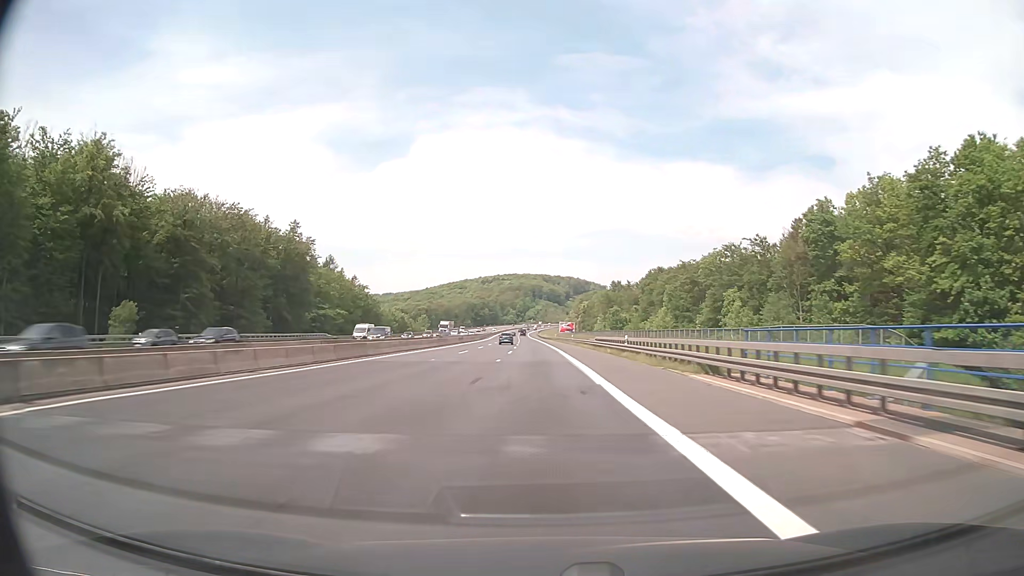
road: motorway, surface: asphalt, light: Day
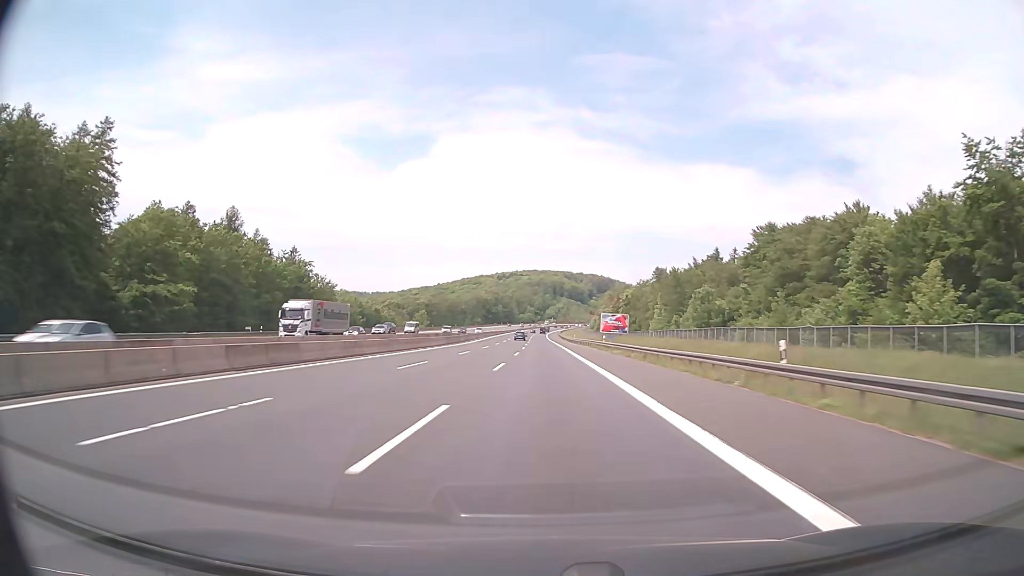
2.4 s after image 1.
(-1.3, +77.8) m; -2°
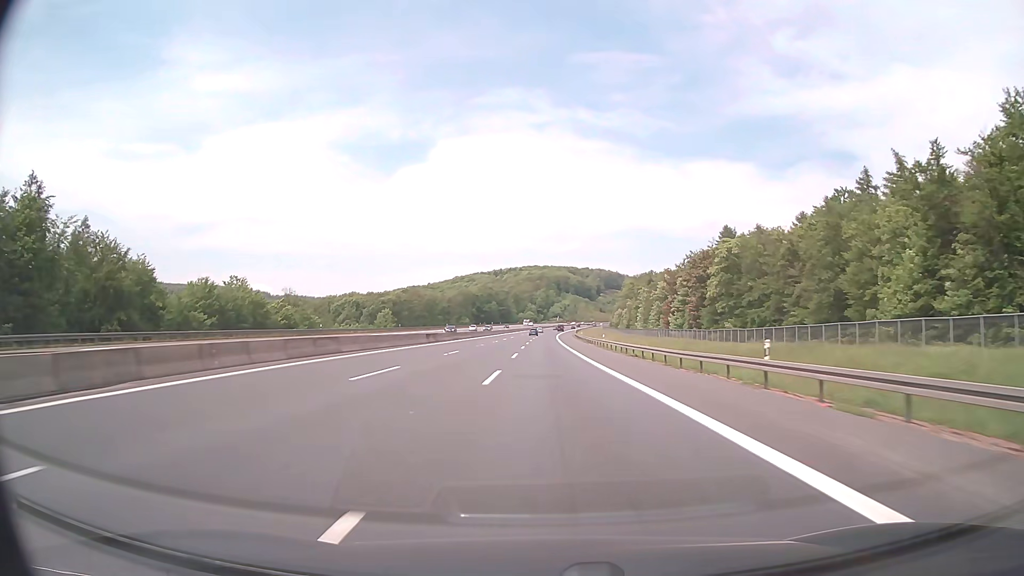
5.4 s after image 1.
(-0.7, +97.4) m; 0°
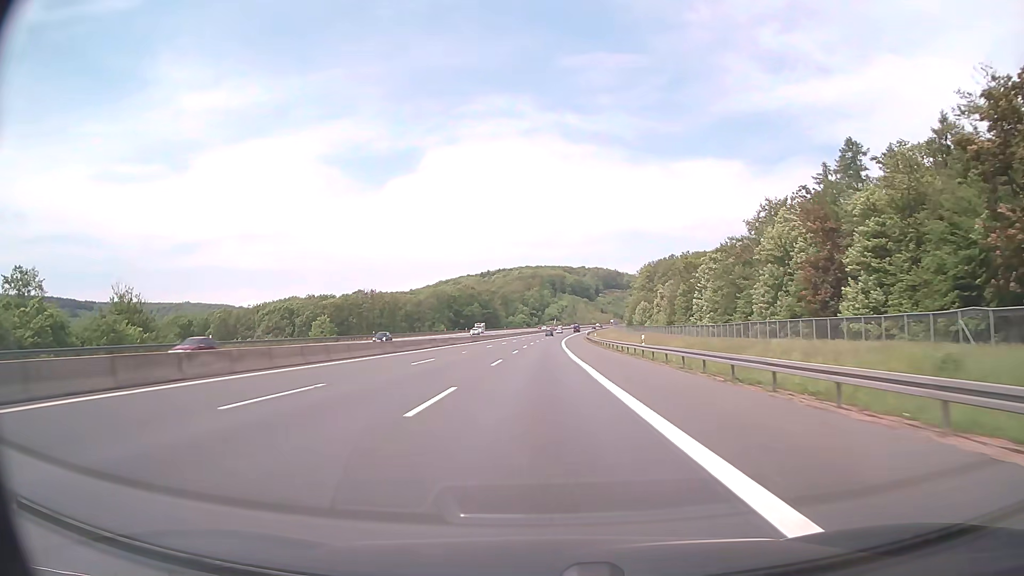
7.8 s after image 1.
(+0.5, +77.9) m; 0°
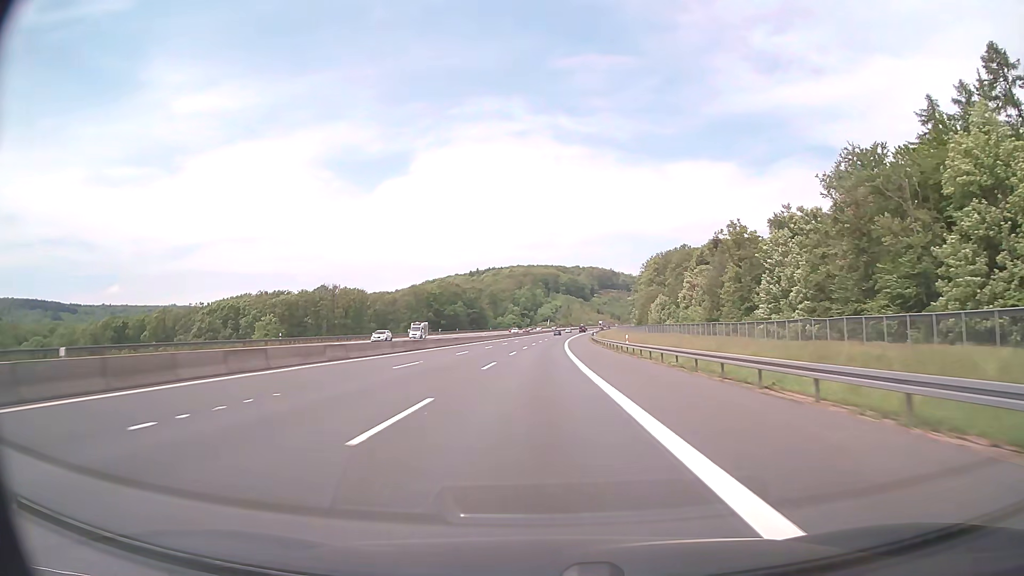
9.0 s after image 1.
(+0.1, +38.9) m; +1°
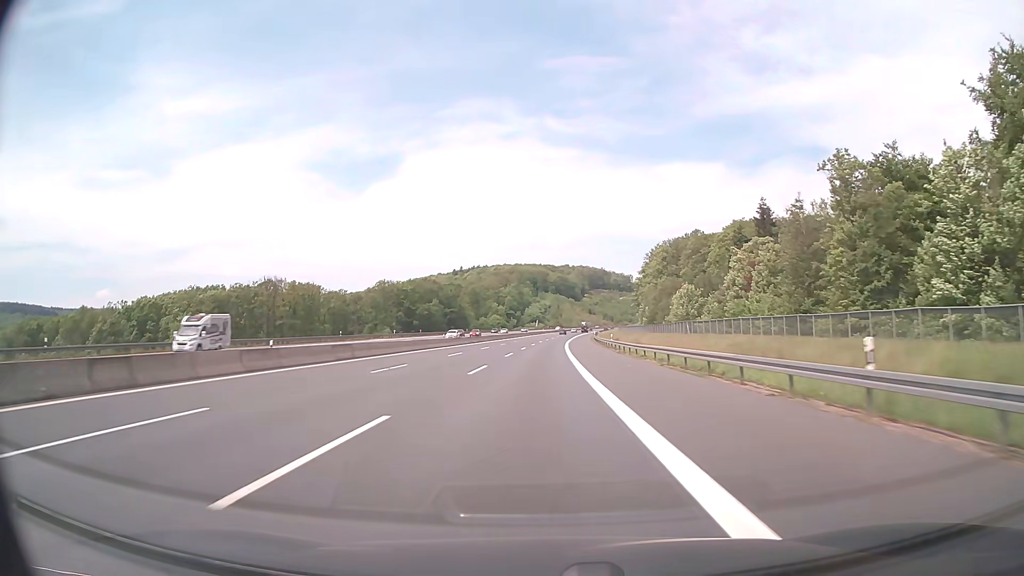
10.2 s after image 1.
(+0.3, +38.9) m; +1°
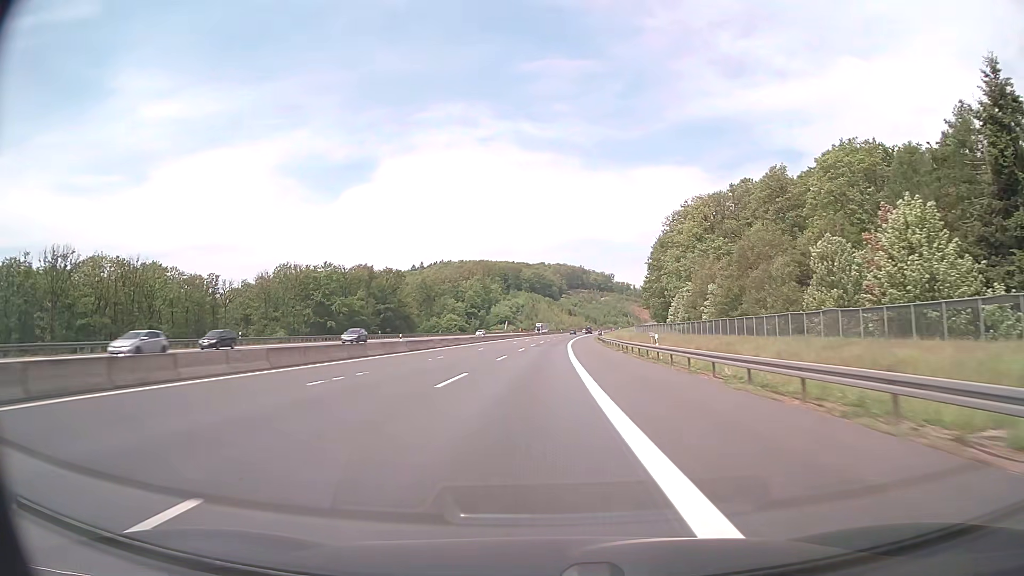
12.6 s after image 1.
(+1.5, +77.7) m; +2°
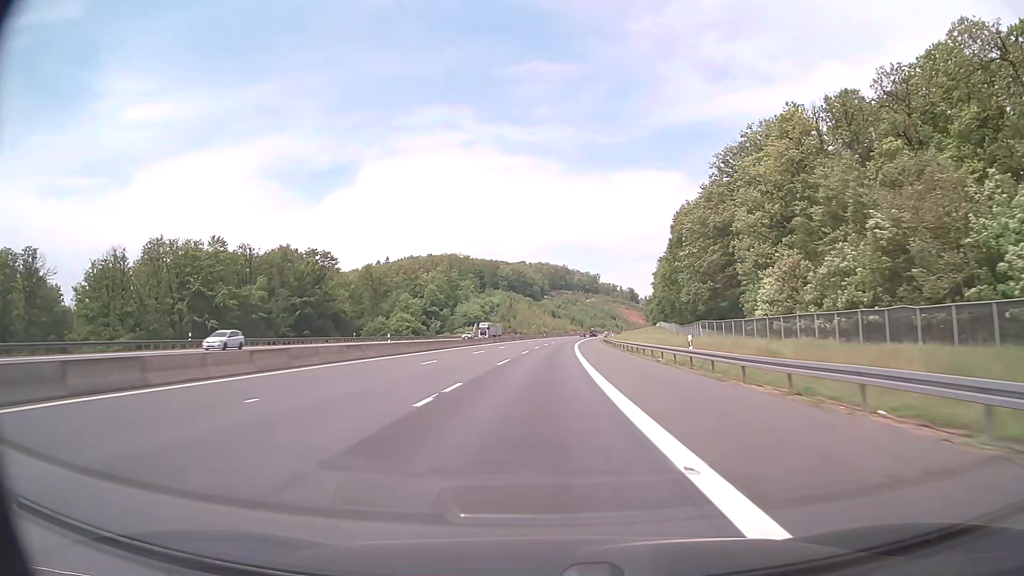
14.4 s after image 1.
(+0.9, +58.3) m; +2°
(0, +10) (0, +20) (0, +30) (+1, +40) (+1, +50) (+2, +60) (+2, +70) (+3, +80) (+3, +90) (+4, +100) m
